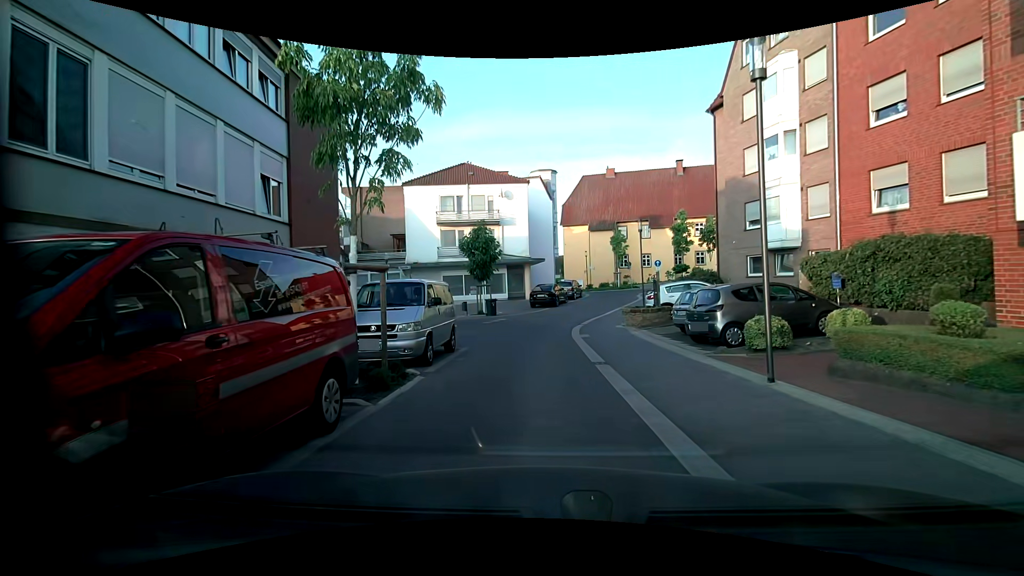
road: residential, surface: paving_stones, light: Day
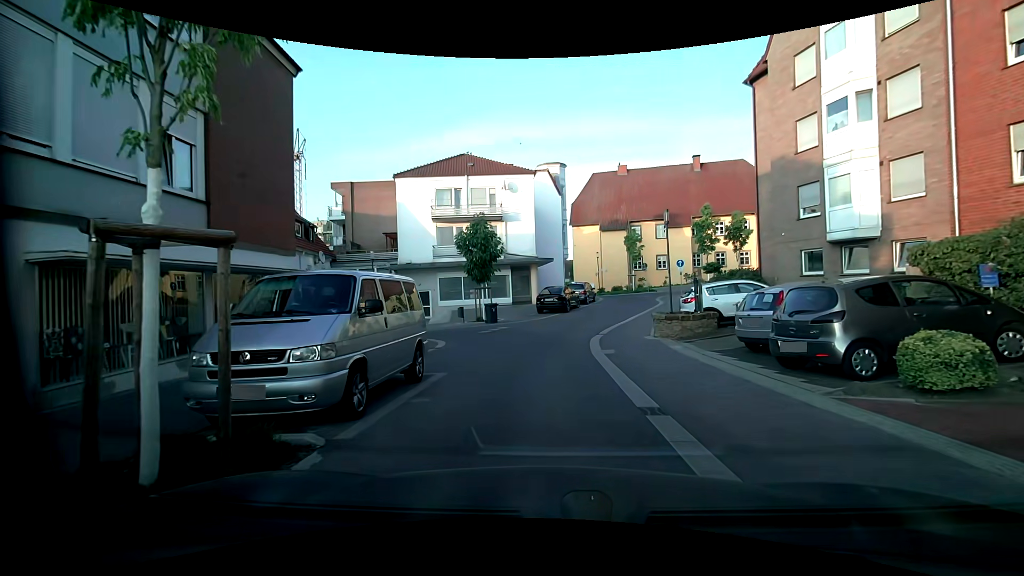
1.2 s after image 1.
(-0.1, +4.5) m; -2°
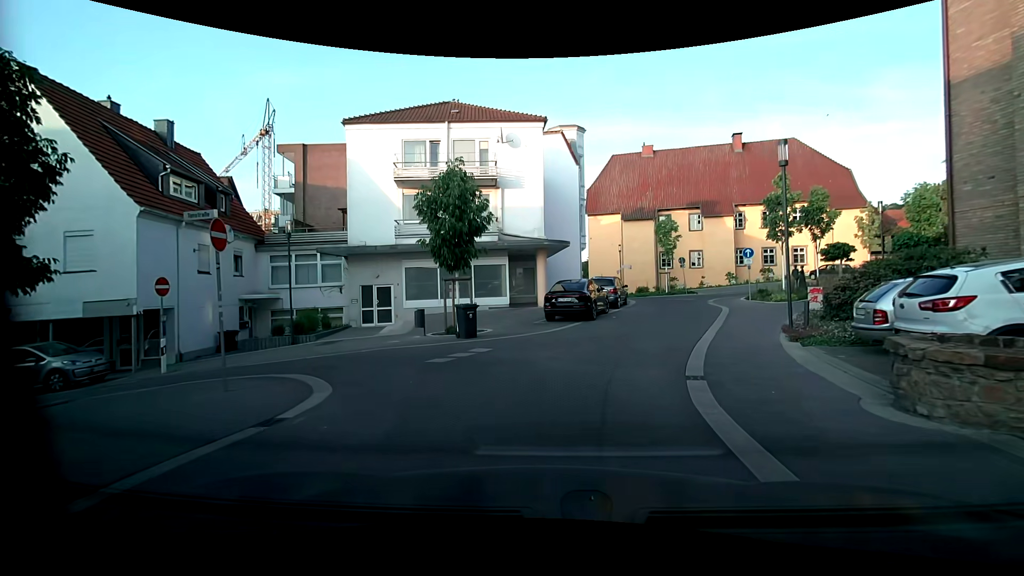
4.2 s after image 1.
(-0.3, +11.1) m; -1°
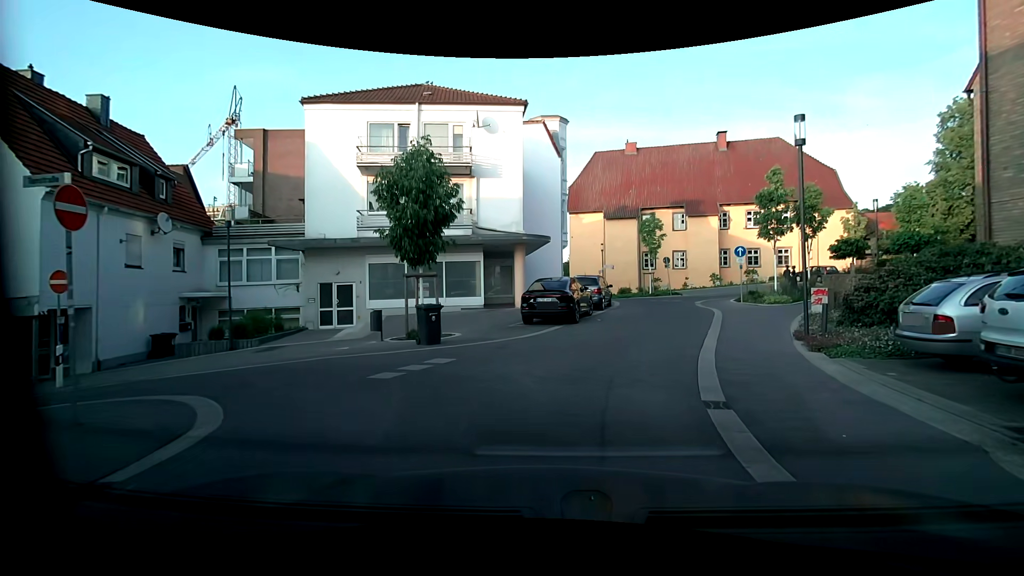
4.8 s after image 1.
(0.0, +2.3) m; +2°
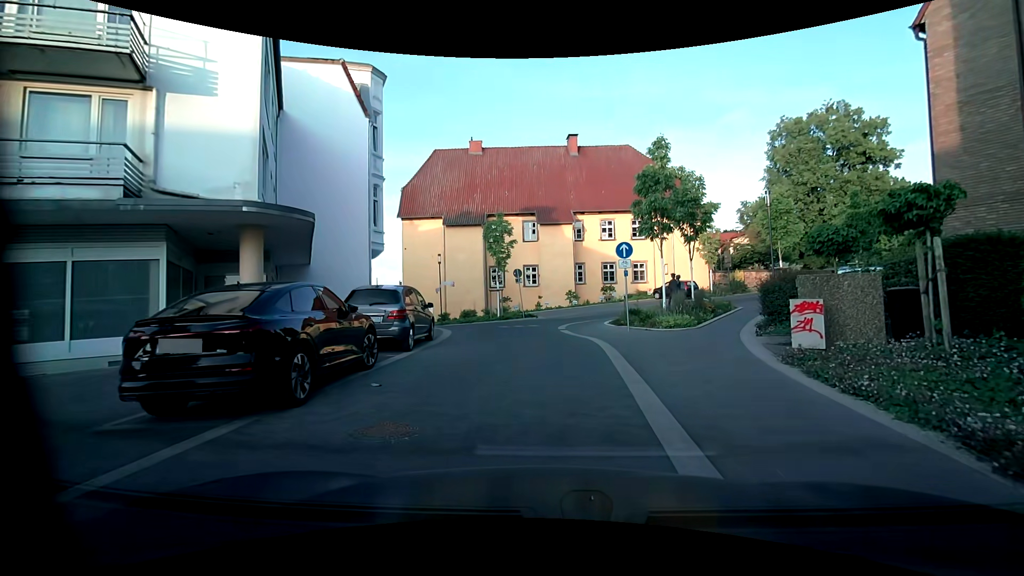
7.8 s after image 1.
(+2.0, +10.7) m; +18°
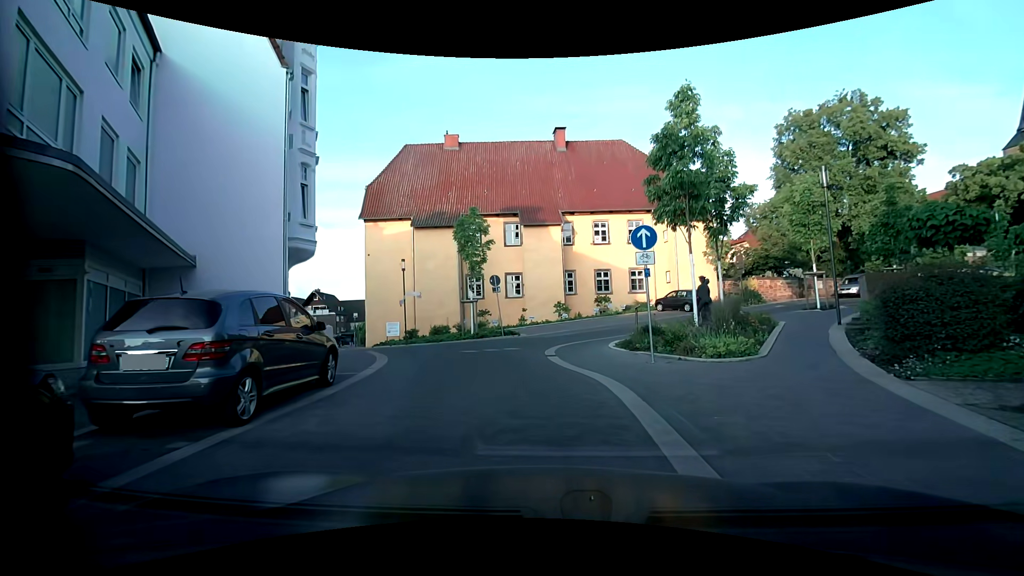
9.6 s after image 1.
(+0.2, +6.1) m; +2°
